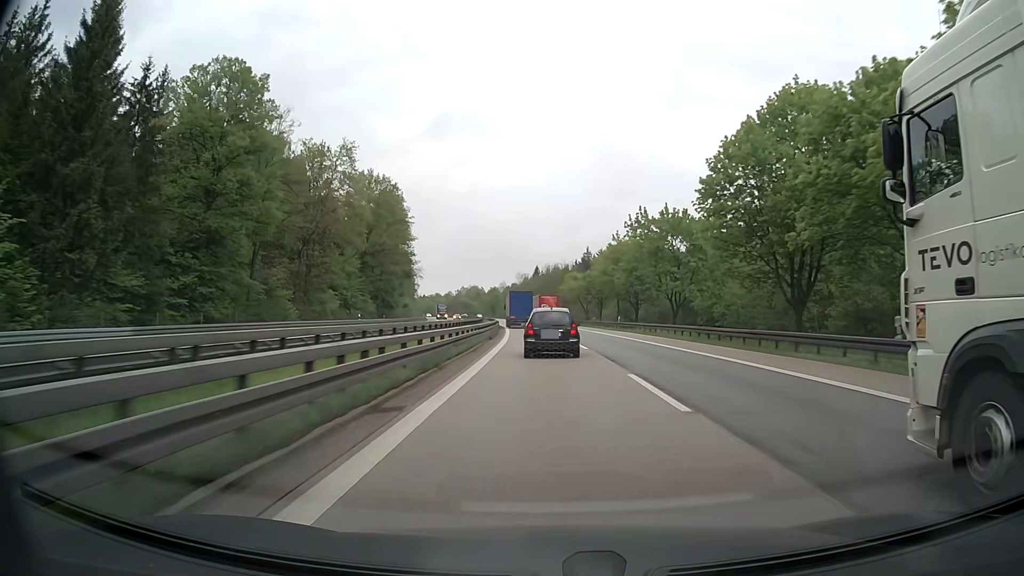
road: motorway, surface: asphalt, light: Day
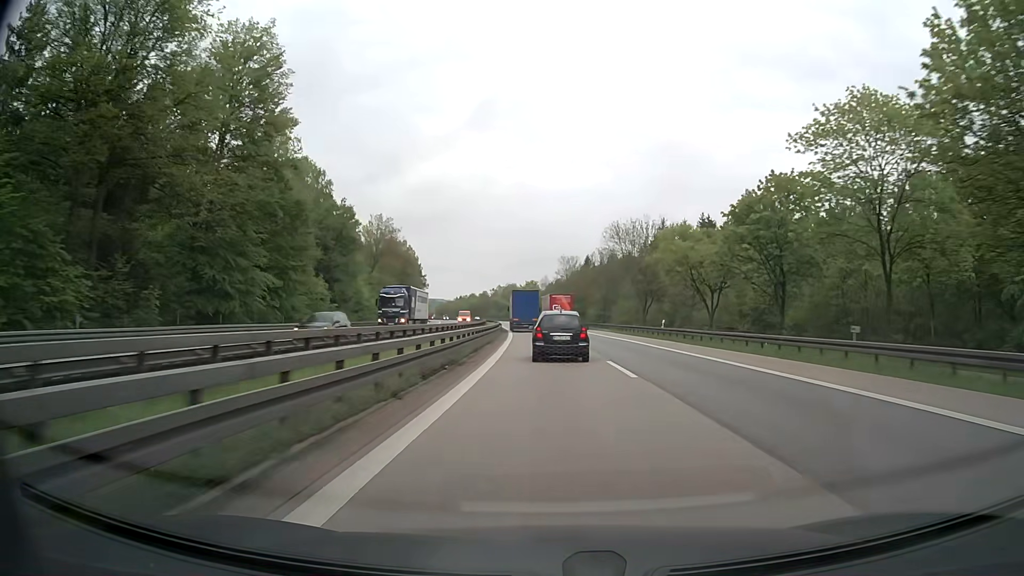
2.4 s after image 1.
(-2.5, +67.2) m; -4°
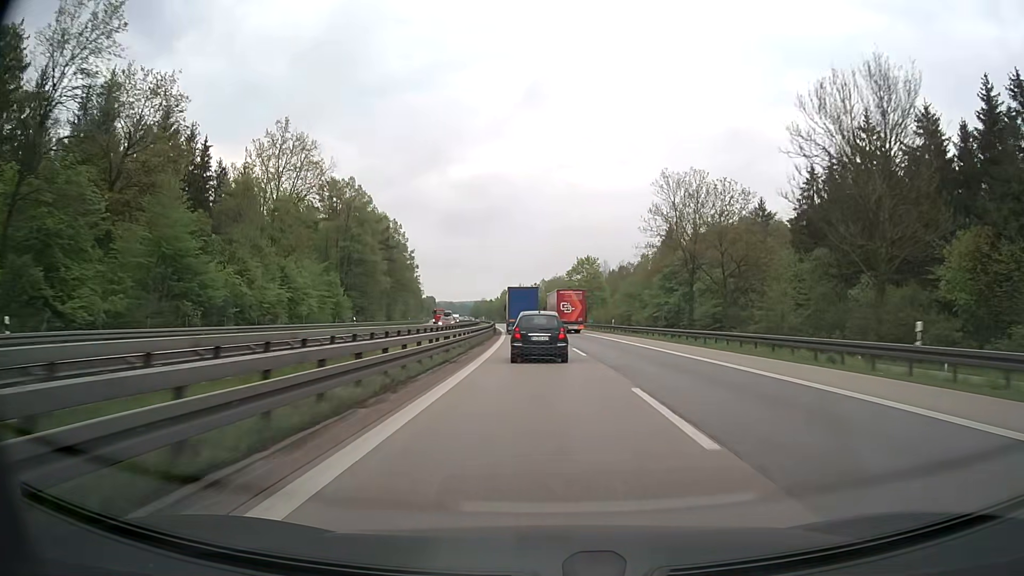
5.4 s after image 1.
(-3.0, +82.1) m; -4°
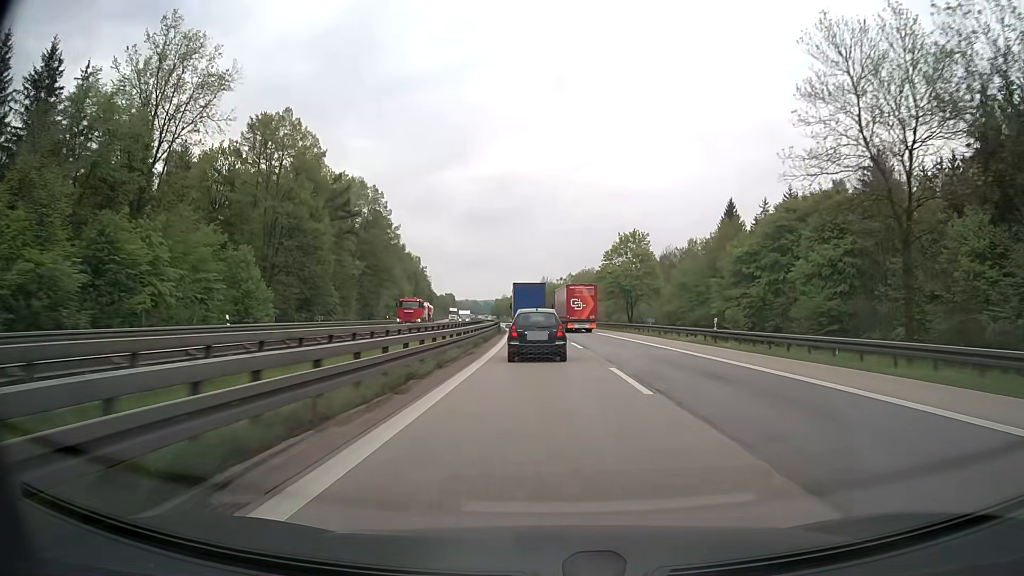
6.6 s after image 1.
(-0.6, +32.7) m; -2°
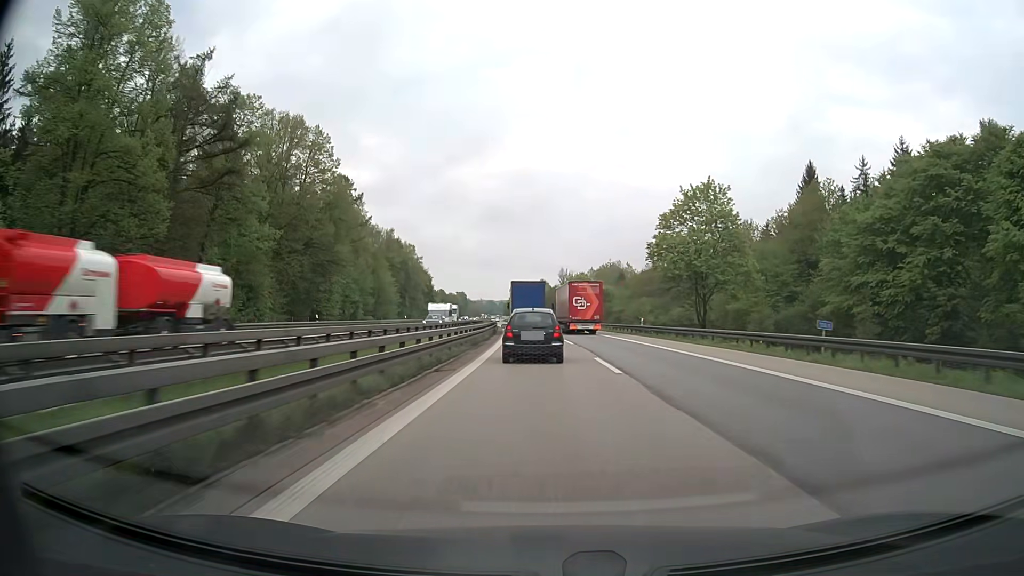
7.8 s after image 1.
(-0.5, +32.1) m; -2°
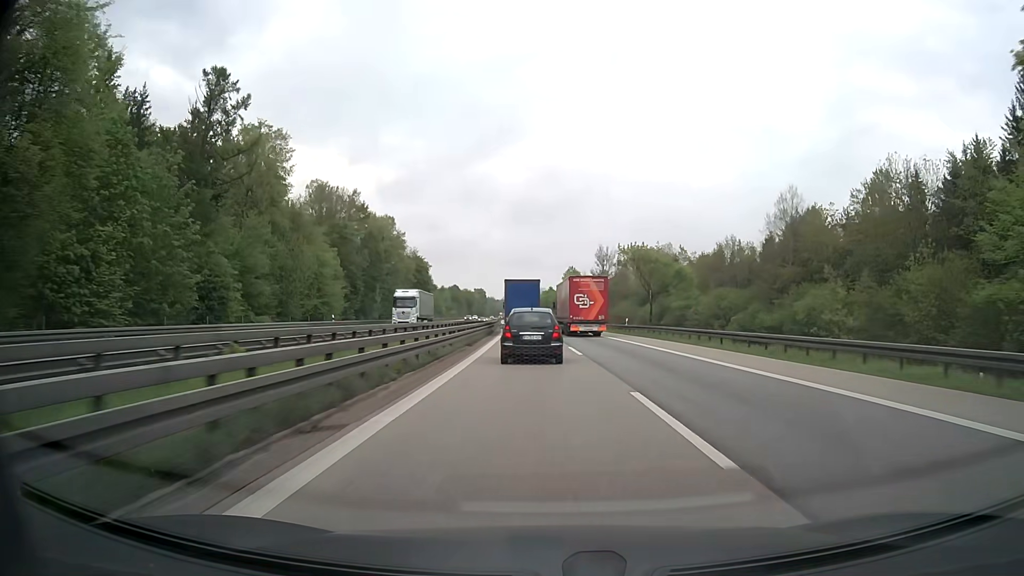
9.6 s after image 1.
(-1.0, +46.5) m; -2°
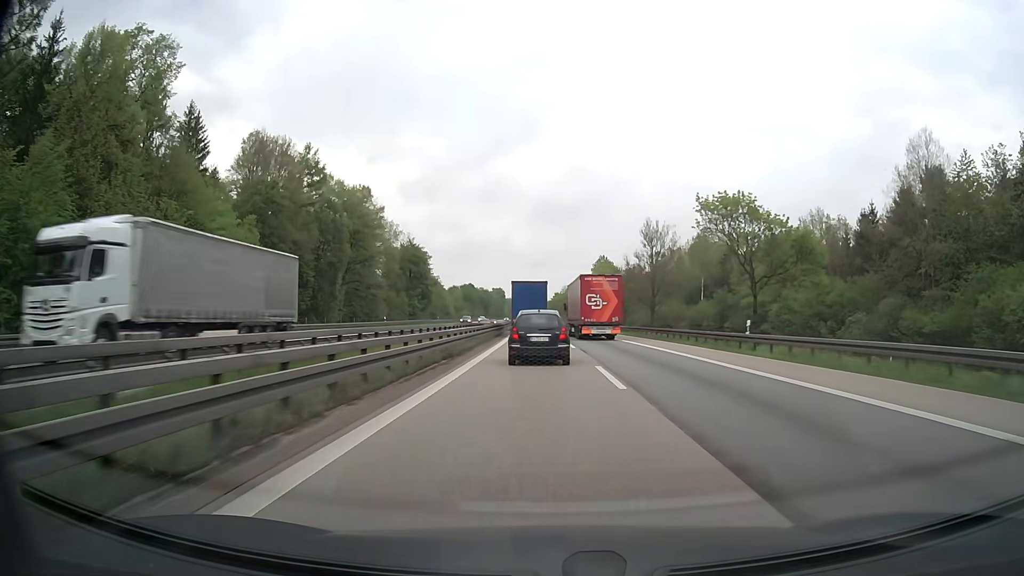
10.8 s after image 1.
(-0.4, +29.9) m; -2°
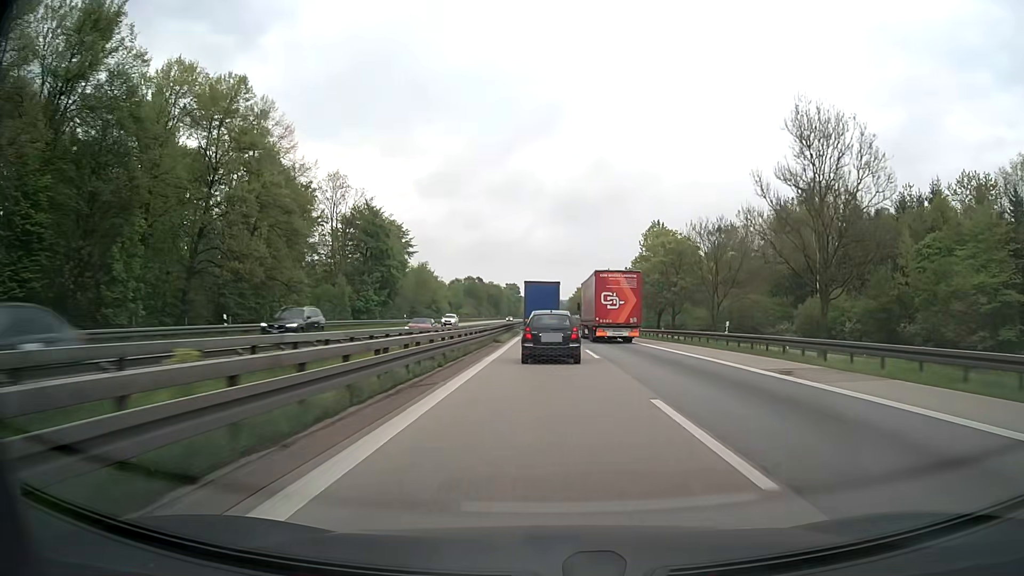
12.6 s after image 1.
(-0.8, +44.3) m; -2°
(0, +10) (0, +20) (0, +30) (0, +40) (0, +50) (0, +60) (0, +70) (0, +80) (0, +90) (0, +100) m
